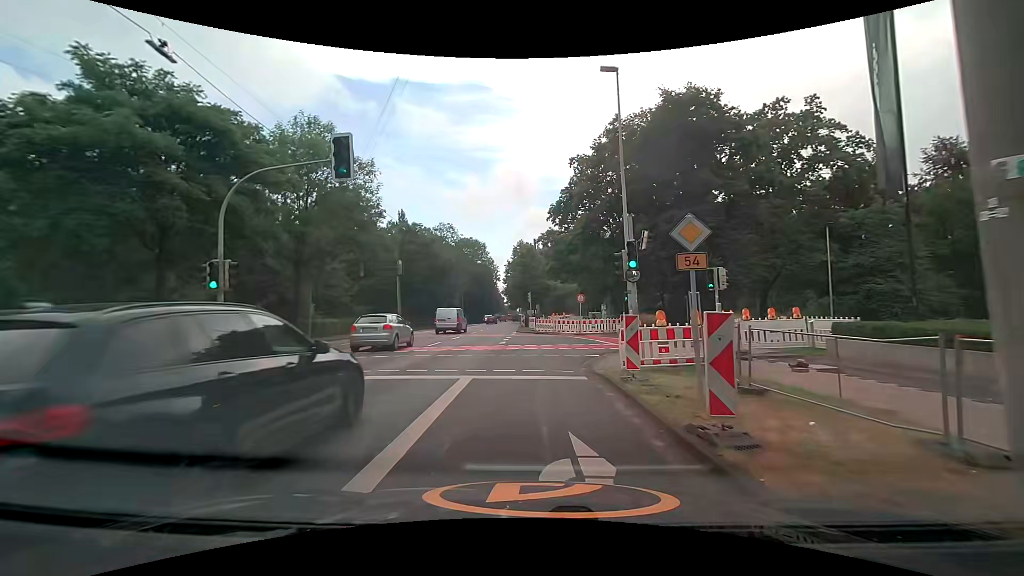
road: primary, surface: asphalt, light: Day
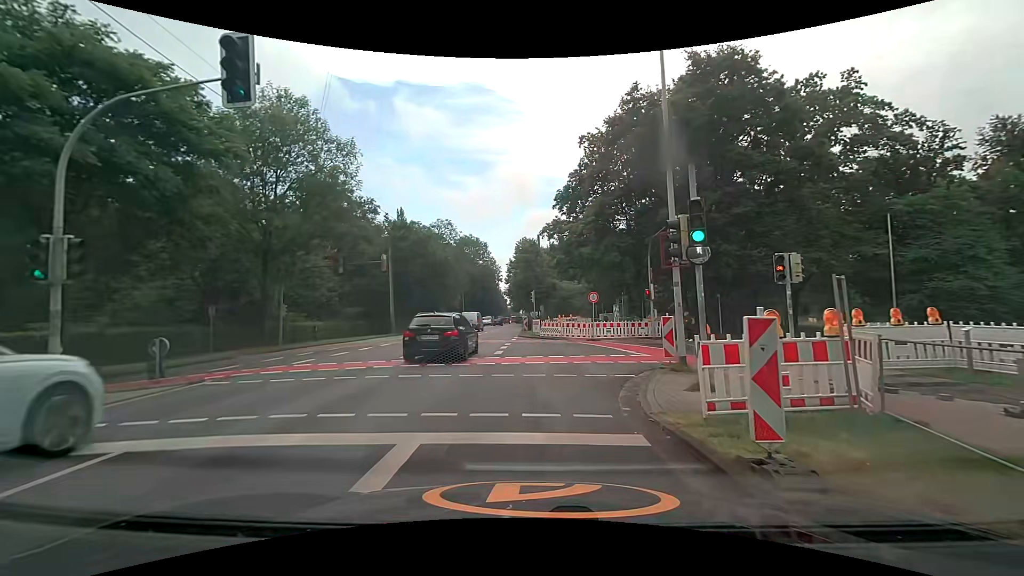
(0.0, +5.2) m; +1°
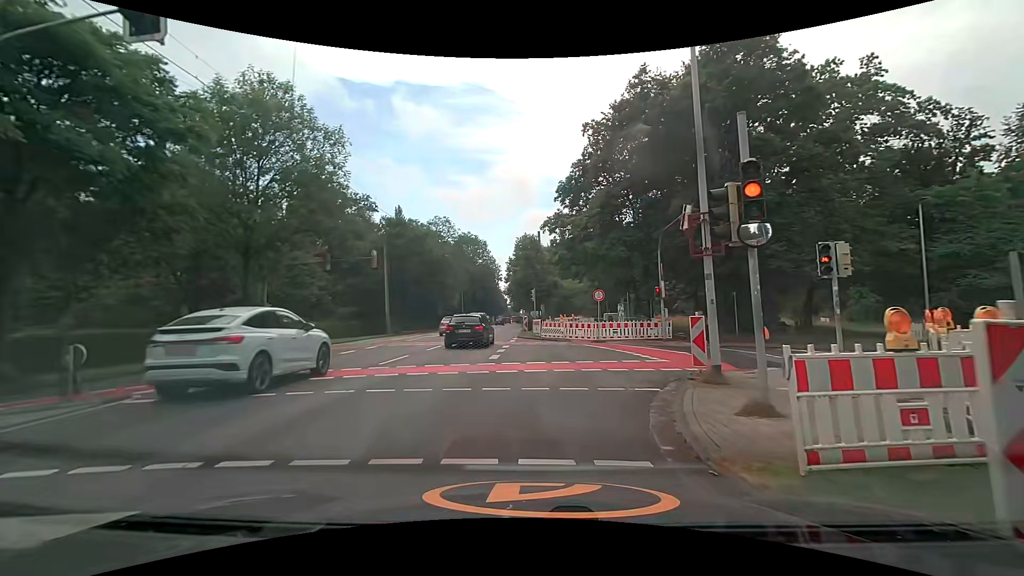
(0.0, +2.2) m; 0°
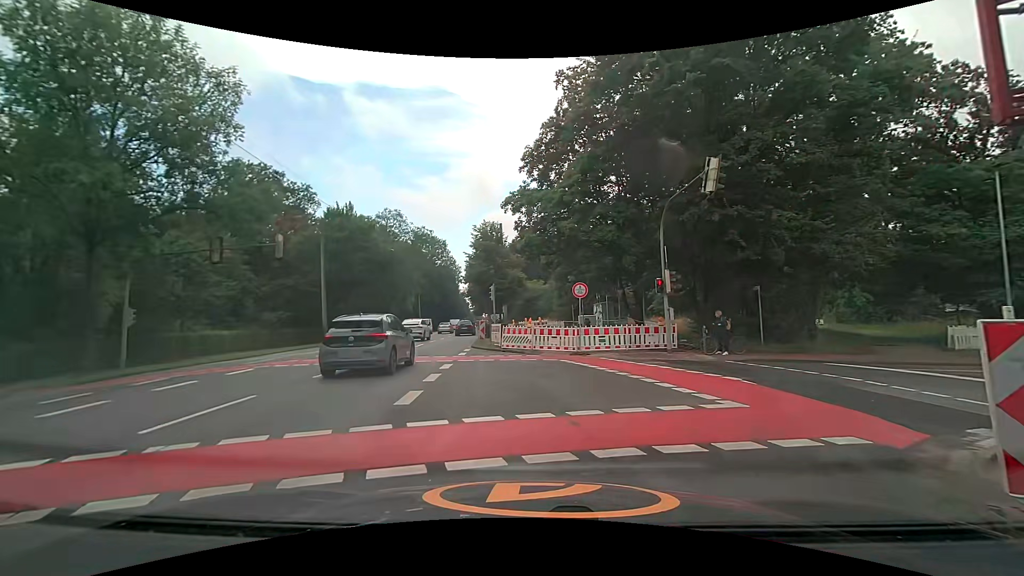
(+0.1, +7.5) m; +2°
